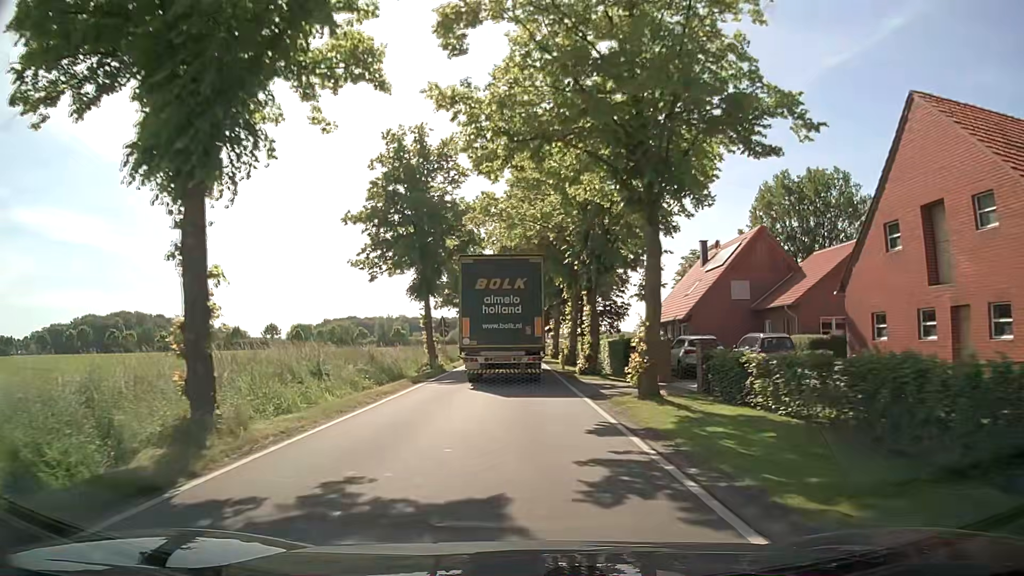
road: tertiary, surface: asphalt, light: Day
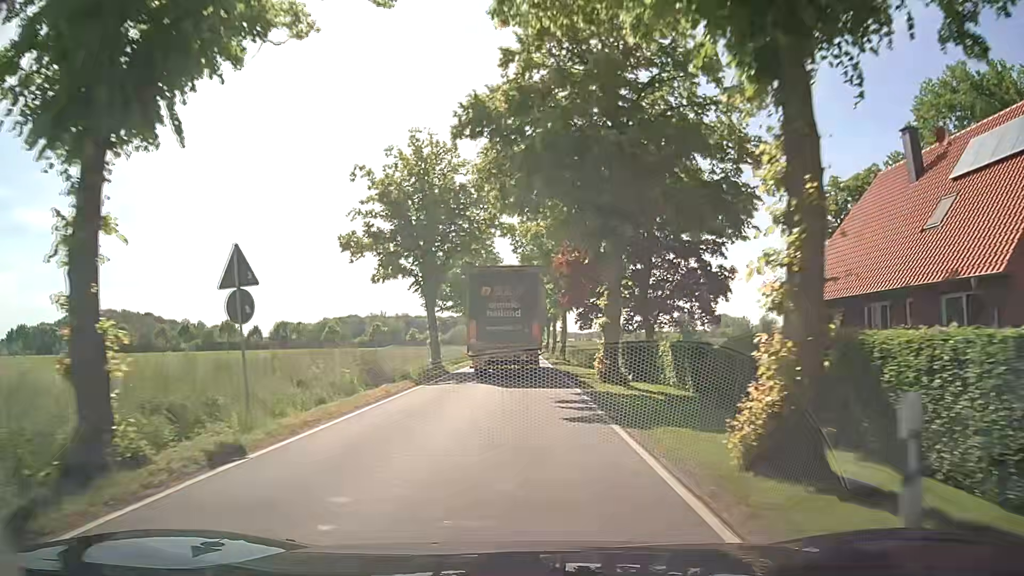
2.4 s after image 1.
(-0.5, +31.4) m; -2°
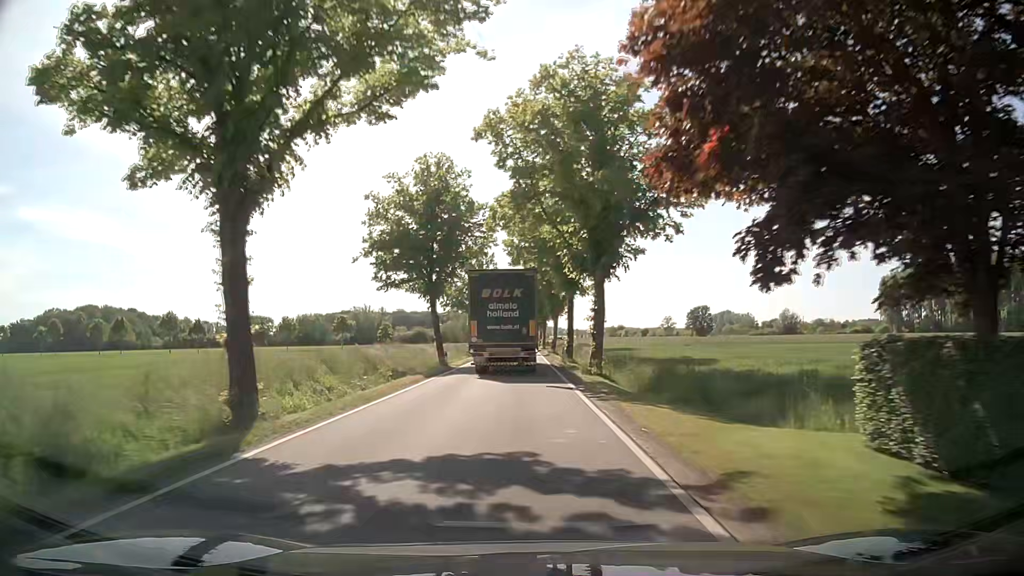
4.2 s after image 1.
(+0.2, +25.5) m; +1°
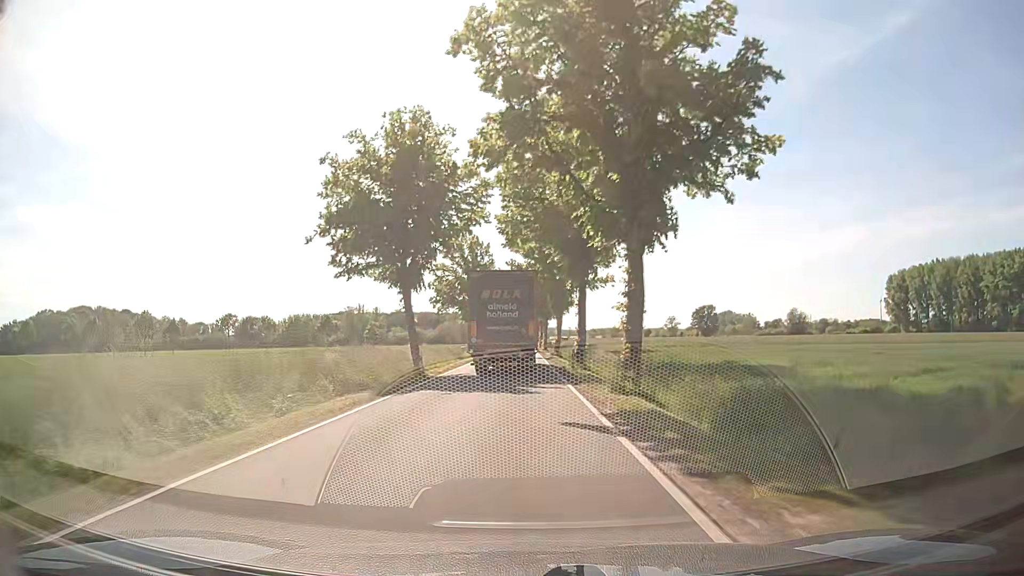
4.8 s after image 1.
(-0.1, +8.9) m; 0°
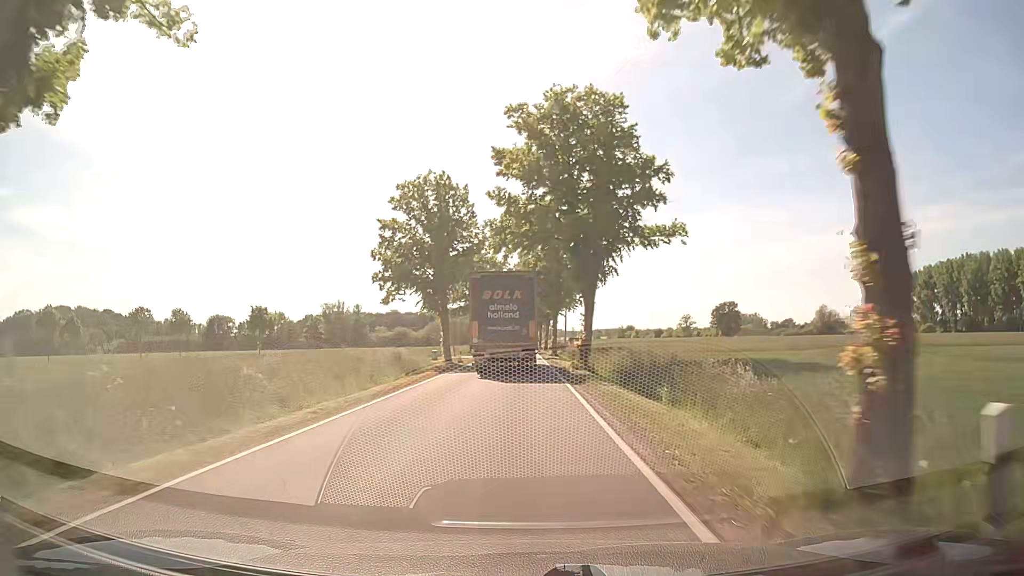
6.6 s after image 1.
(-0.1, +27.5) m; -1°
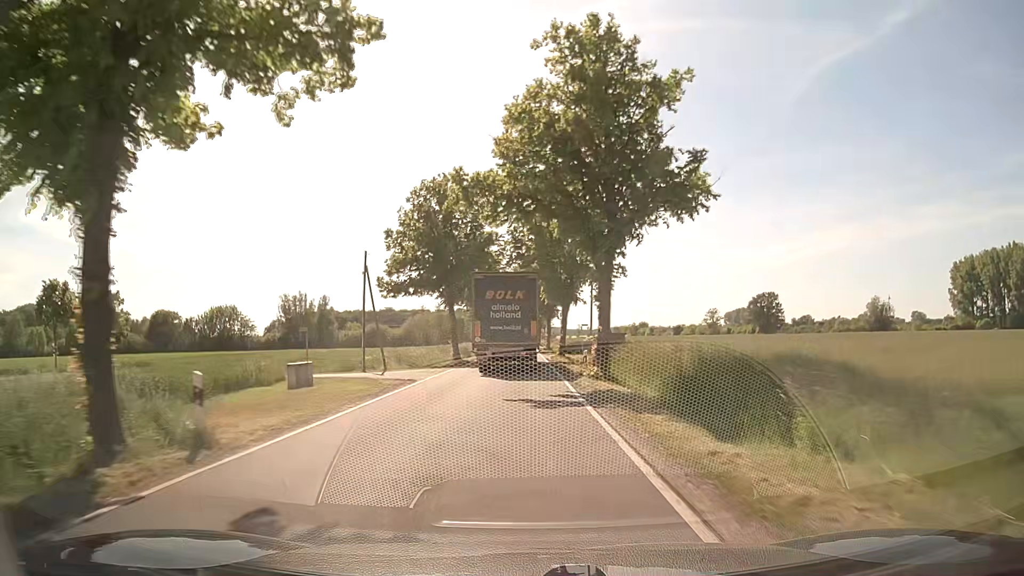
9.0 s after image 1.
(+0.2, +38.0) m; 0°
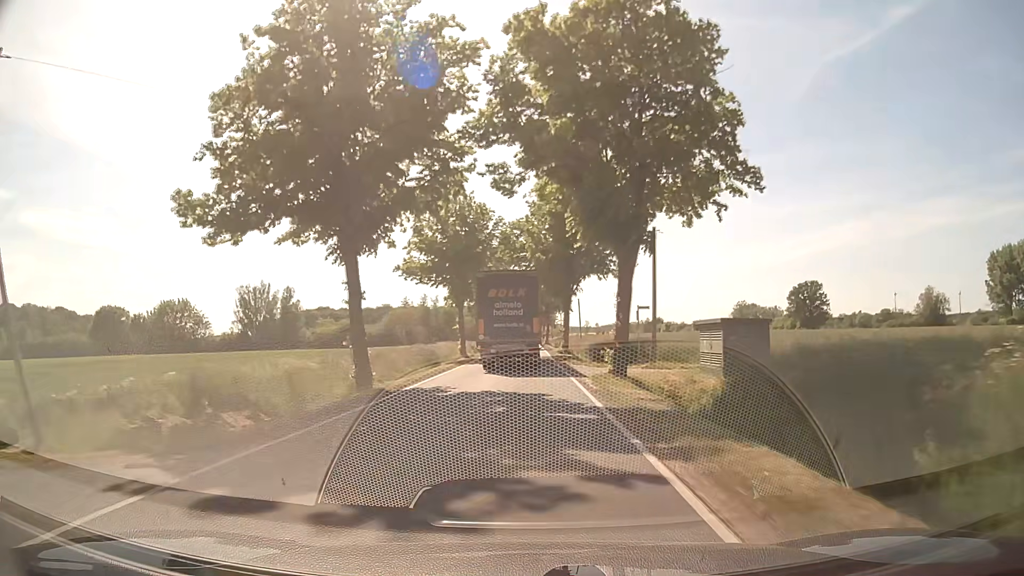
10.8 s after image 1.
(0.0, +29.2) m; 0°
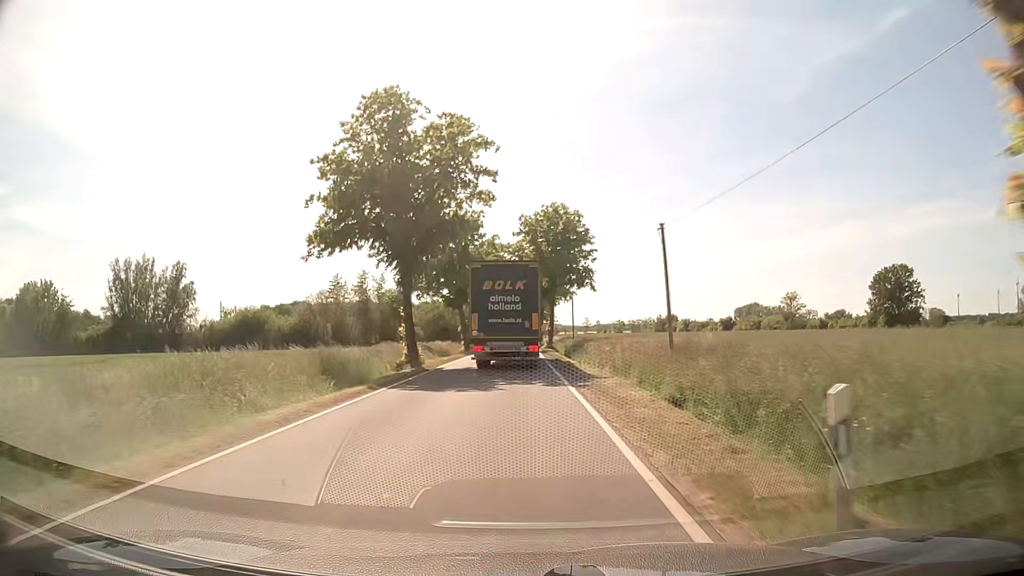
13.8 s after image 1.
(+0.2, +47.3) m; +1°
(0, +10) (0, +20) (0, +30) (0, +40) (0, +50) (-1, +60) (-1, +70) (-1, +80) (-1, +90) (-2, +100) m
